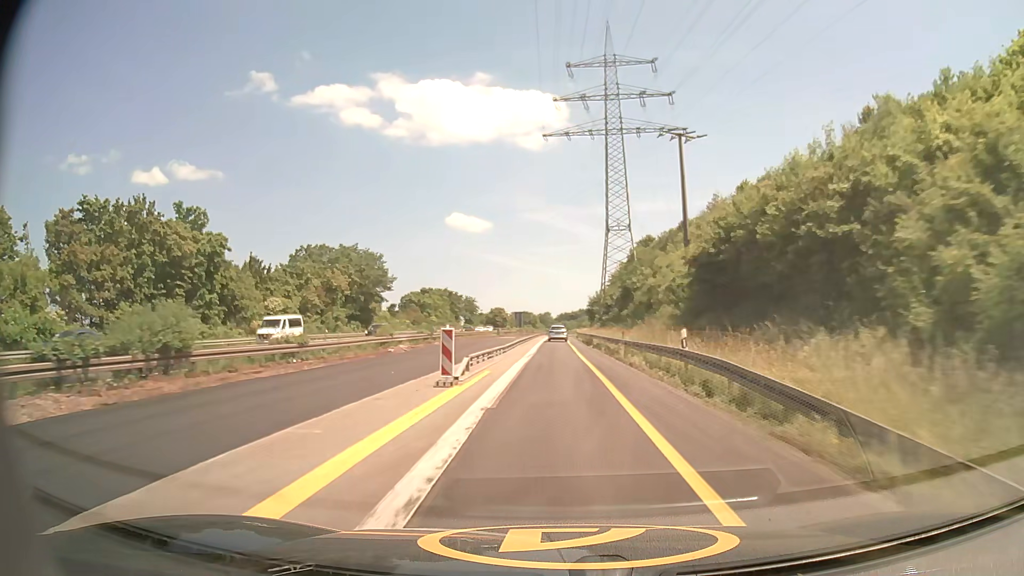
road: motorway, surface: asphalt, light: Day
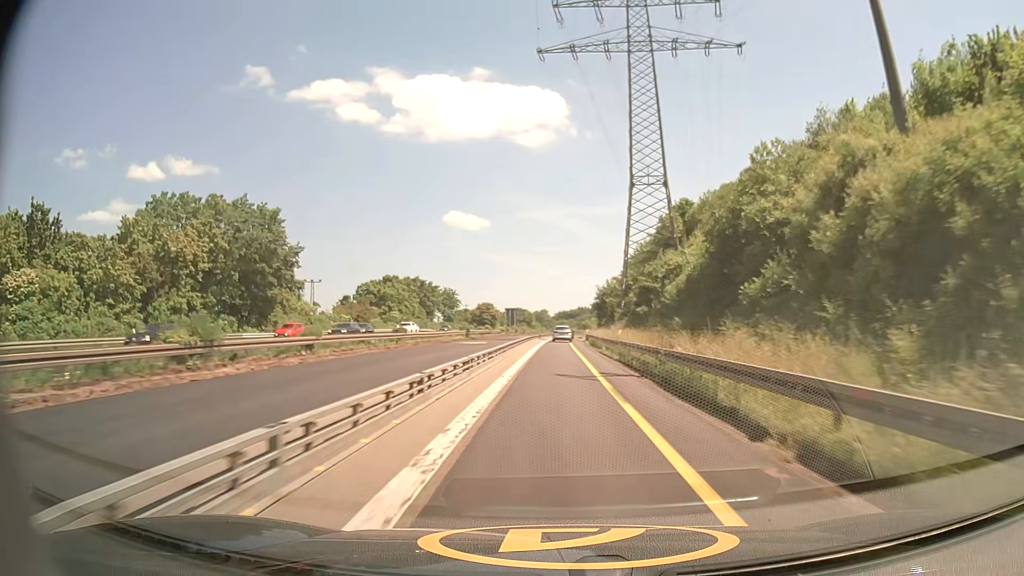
(0.0, +37.1) m; 0°
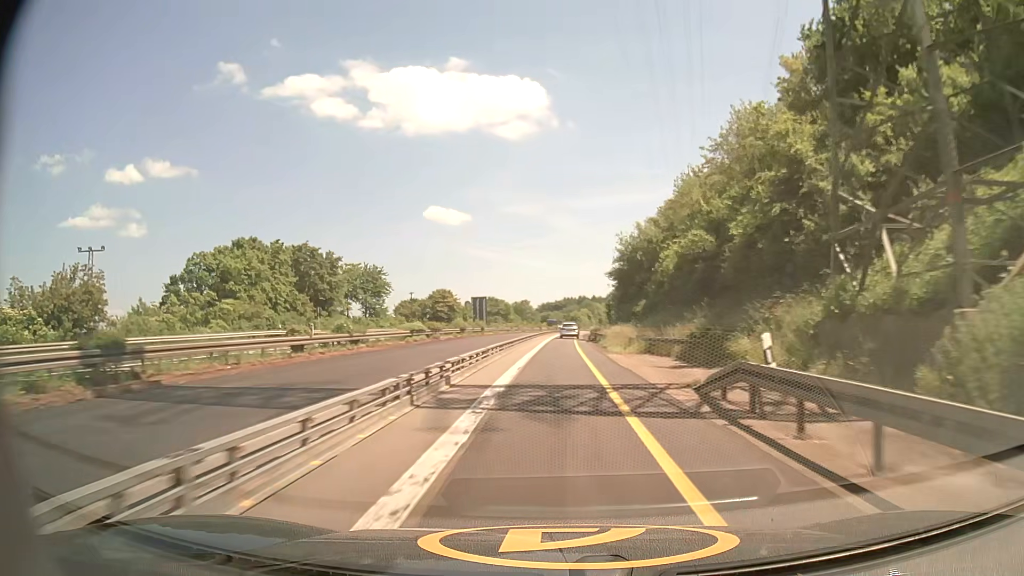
(+0.4, +61.3) m; +1°
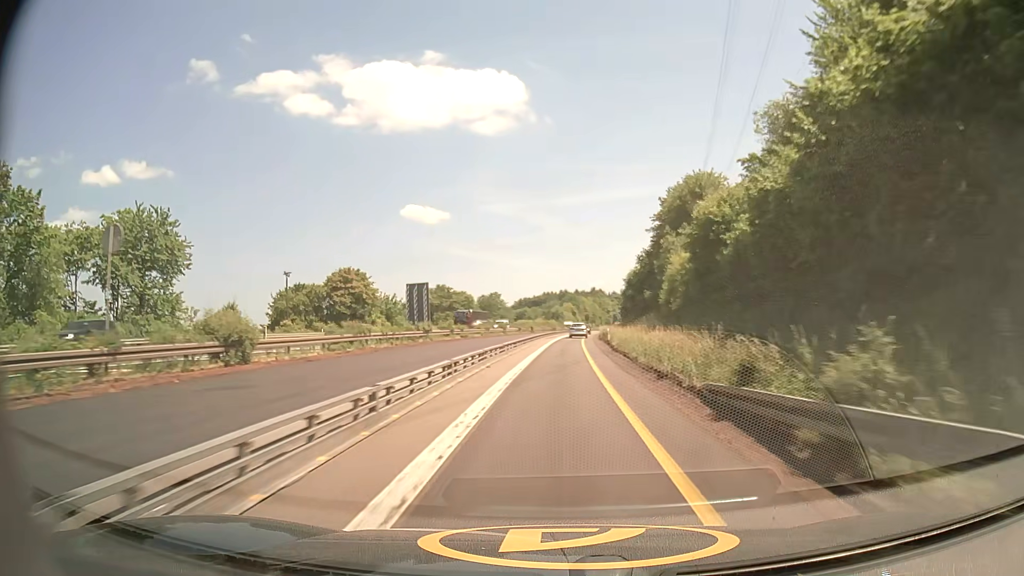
(+0.9, +61.4) m; +2°
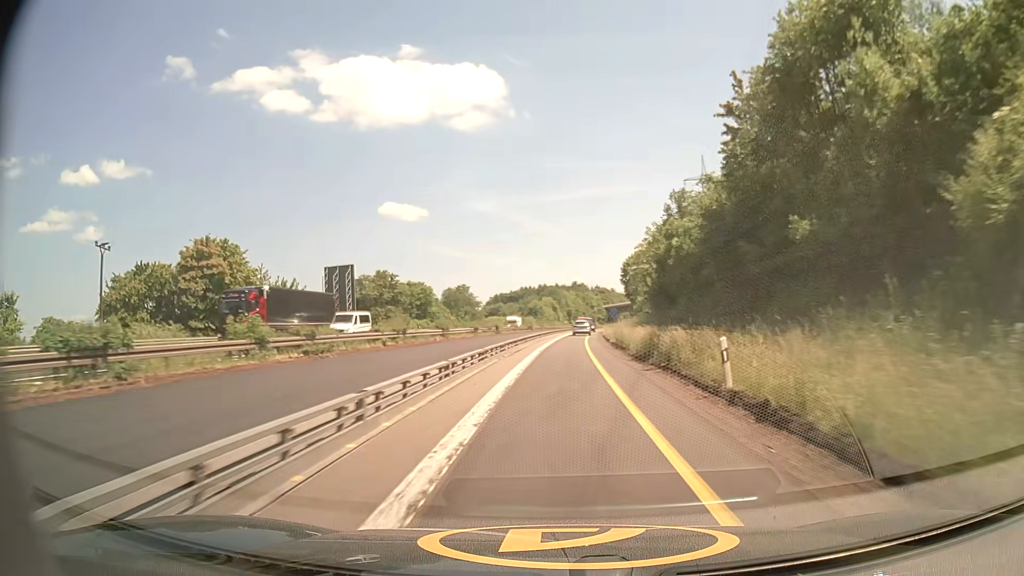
(+0.6, +36.8) m; +2°
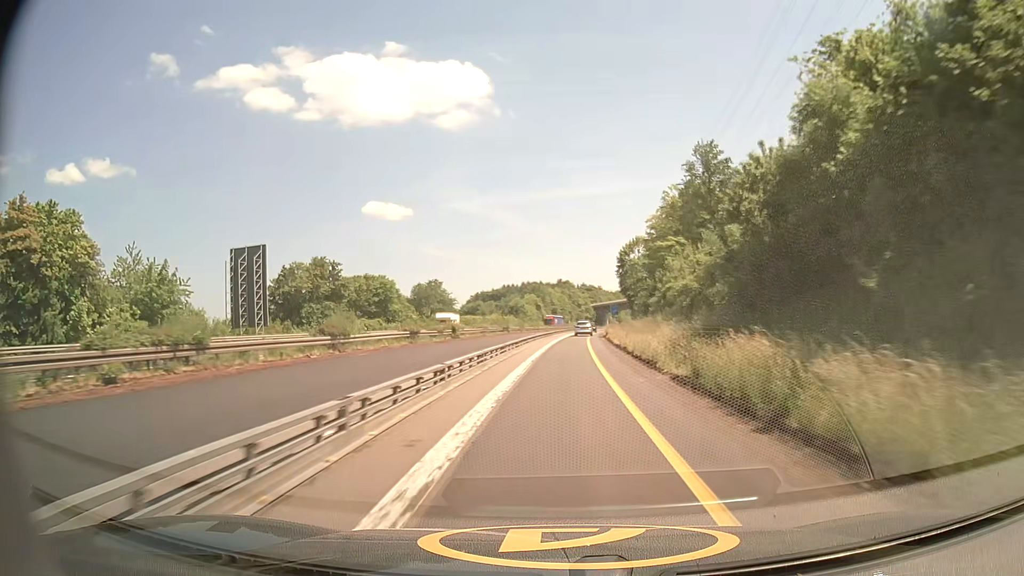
(+0.3, +24.7) m; +1°
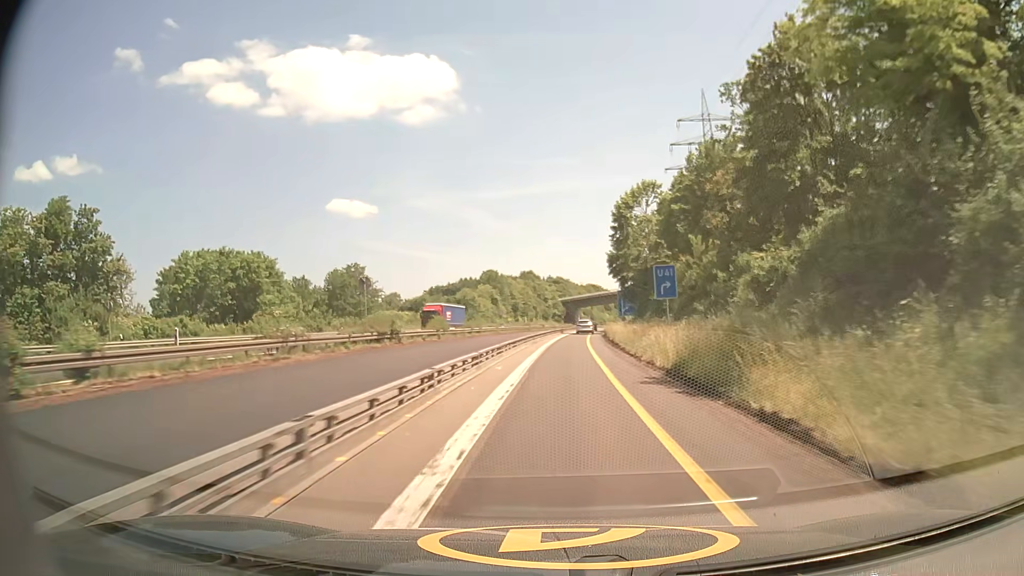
(+1.1, +49.4) m; +3°
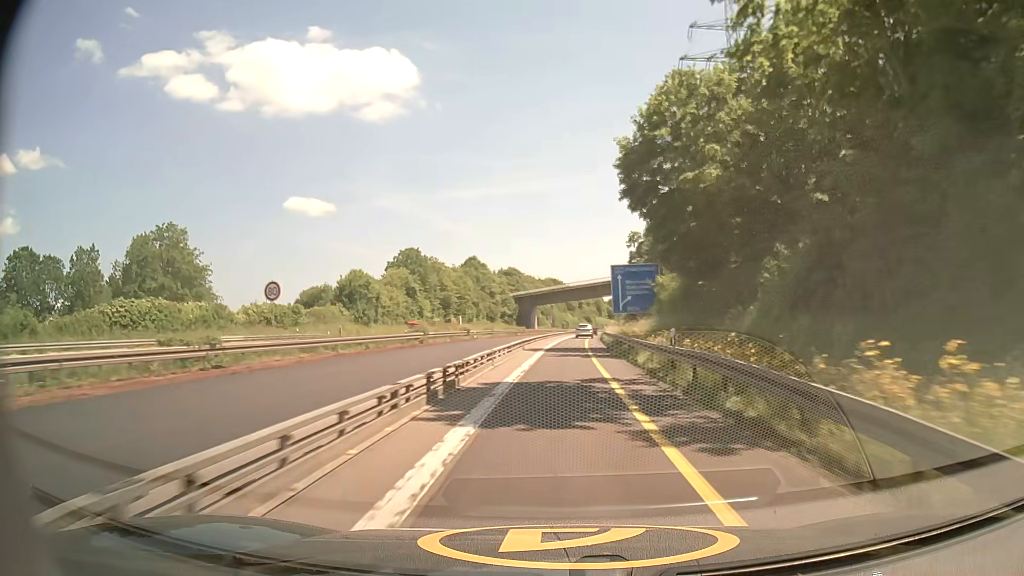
(+1.9, +62.6) m; +3°
(0, +10) (0, +20) (+1, +30) (+1, +40) (+2, +50) (+2, +60) (+3, +70) (+4, +80) (+5, +90) (+6, +100) m
